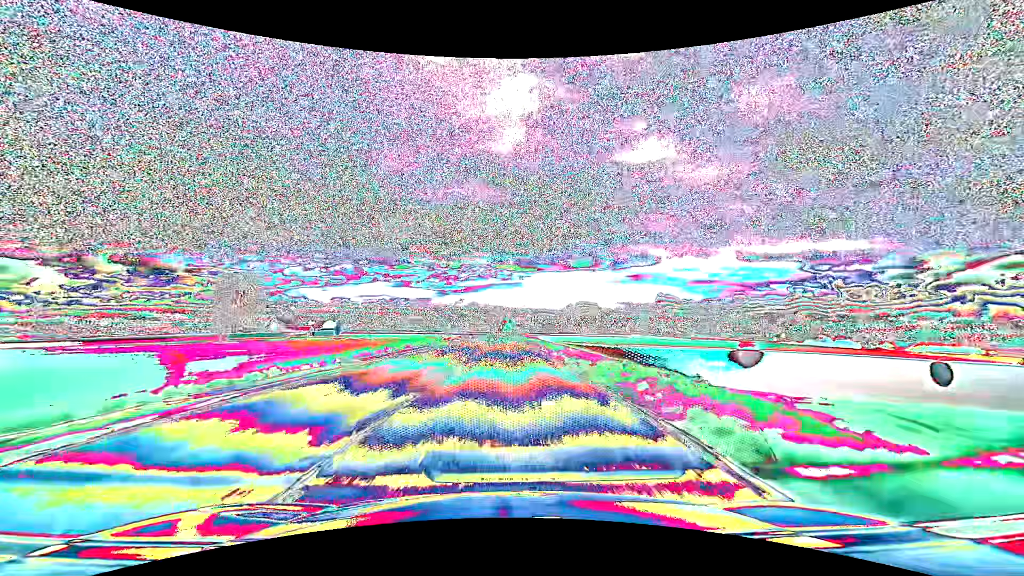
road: primary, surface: asphalt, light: Day
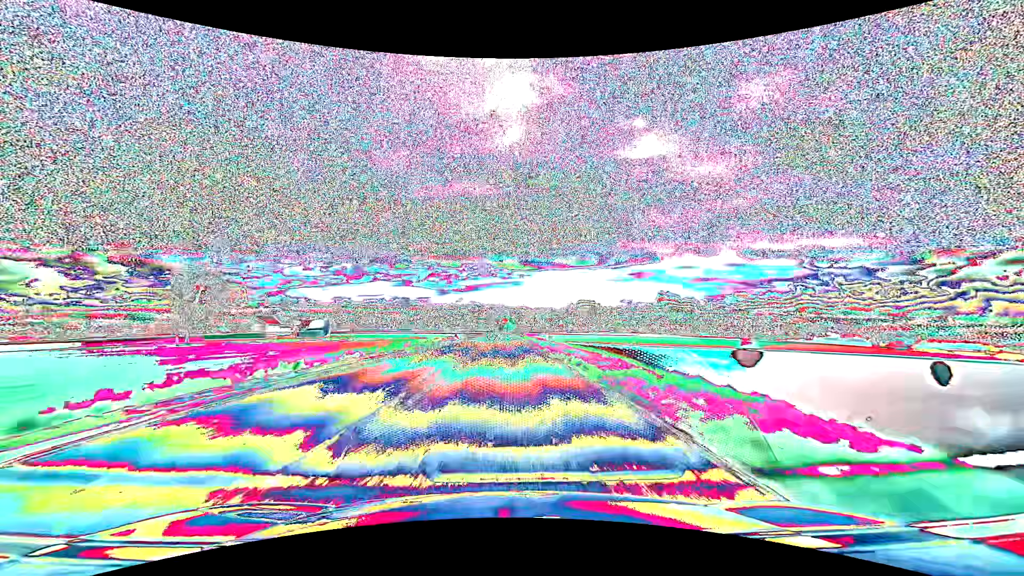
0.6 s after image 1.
(0.0, +15.8) m; 0°
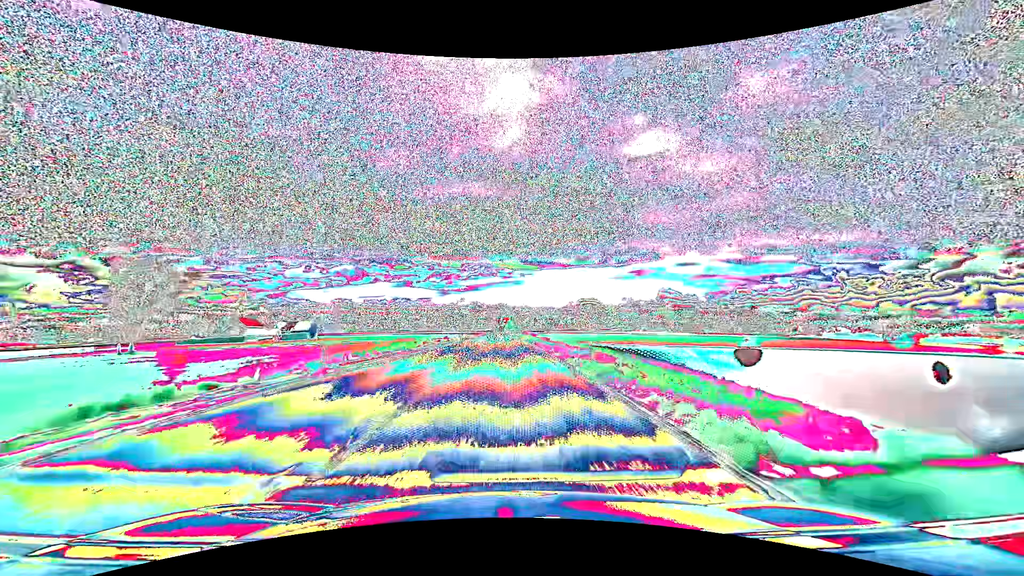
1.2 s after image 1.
(0.0, +15.8) m; 0°
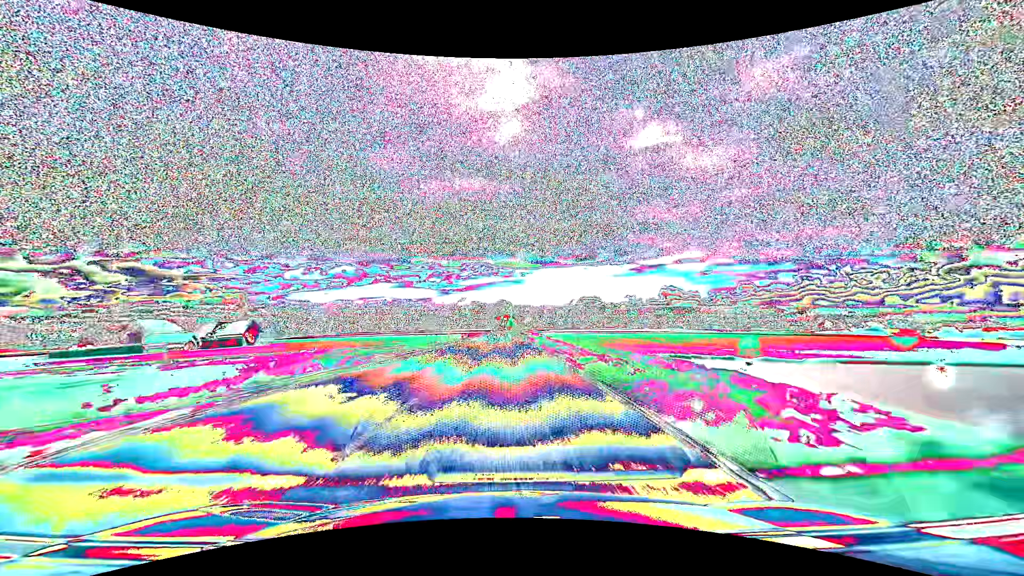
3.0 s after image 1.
(-0.1, +47.5) m; 0°
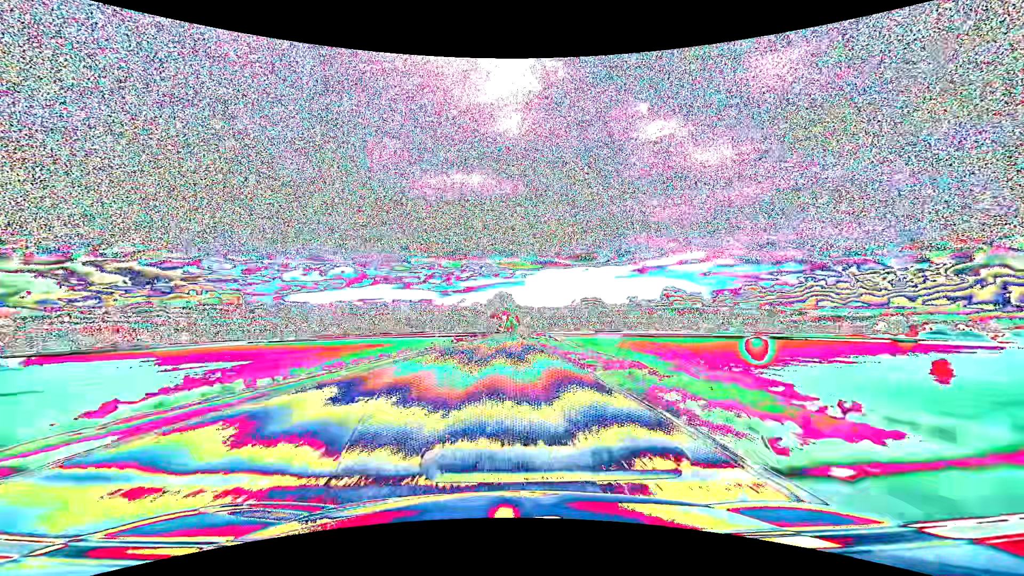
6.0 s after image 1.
(-0.2, +79.2) m; 0°
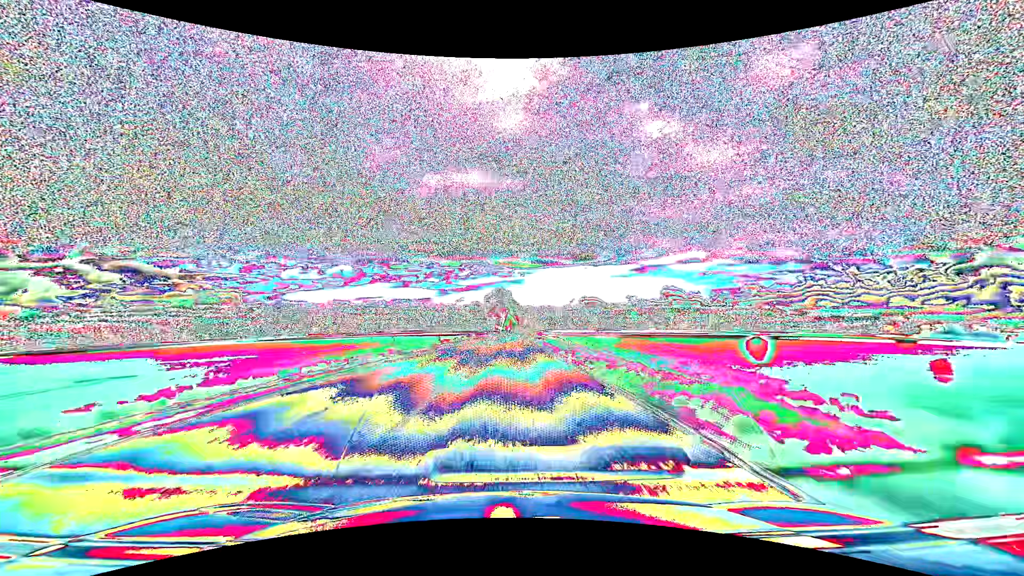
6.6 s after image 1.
(0.0, +15.8) m; 0°
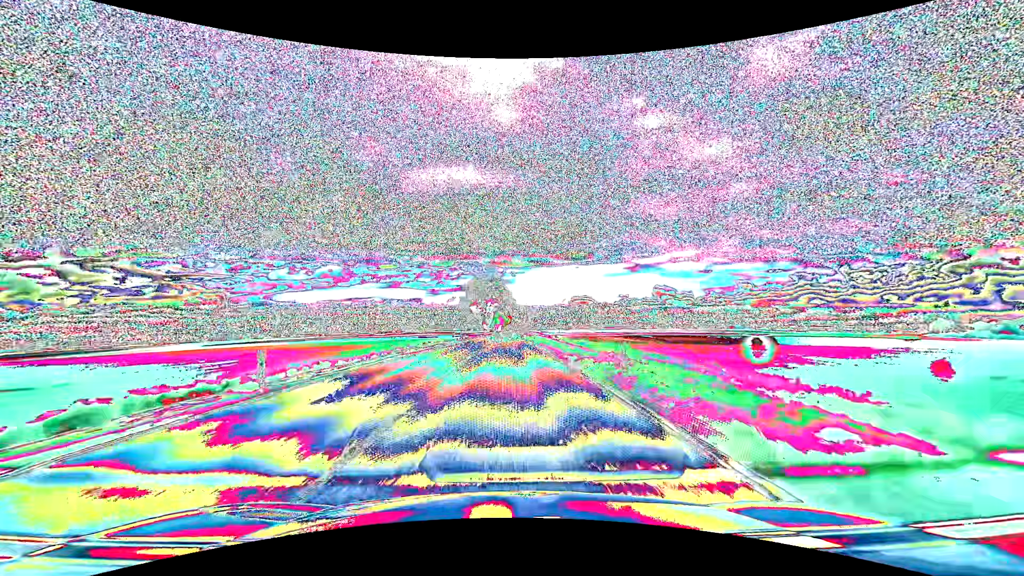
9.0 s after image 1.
(+0.6, +63.4) m; +1°
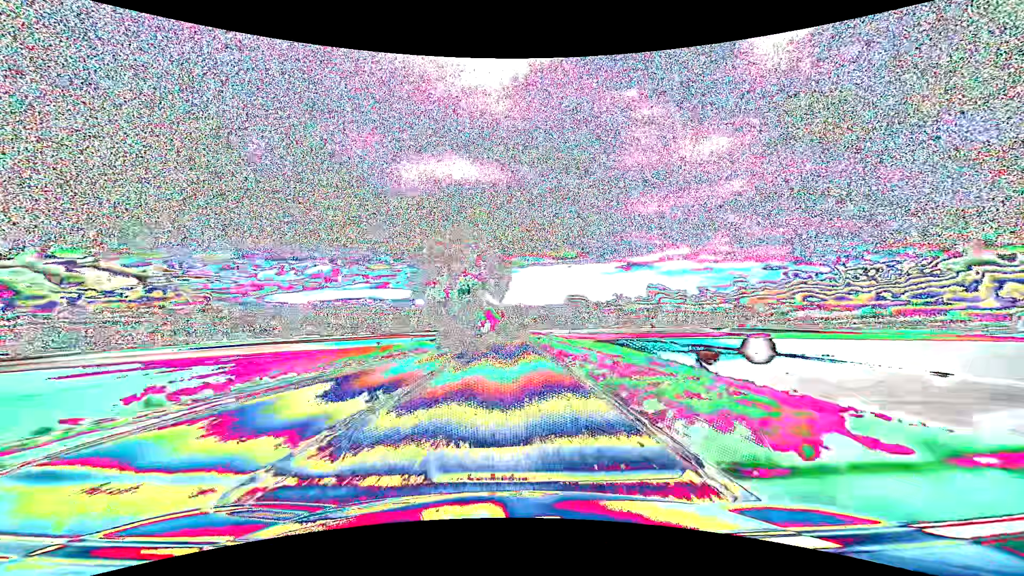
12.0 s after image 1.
(+0.9, +79.3) m; +1°
(0, +10) (0, +20) (0, +30) (0, +40) (0, +50) (0, +60) (0, +70) (+1, +80) (+1, +90) (+1, +100) m
